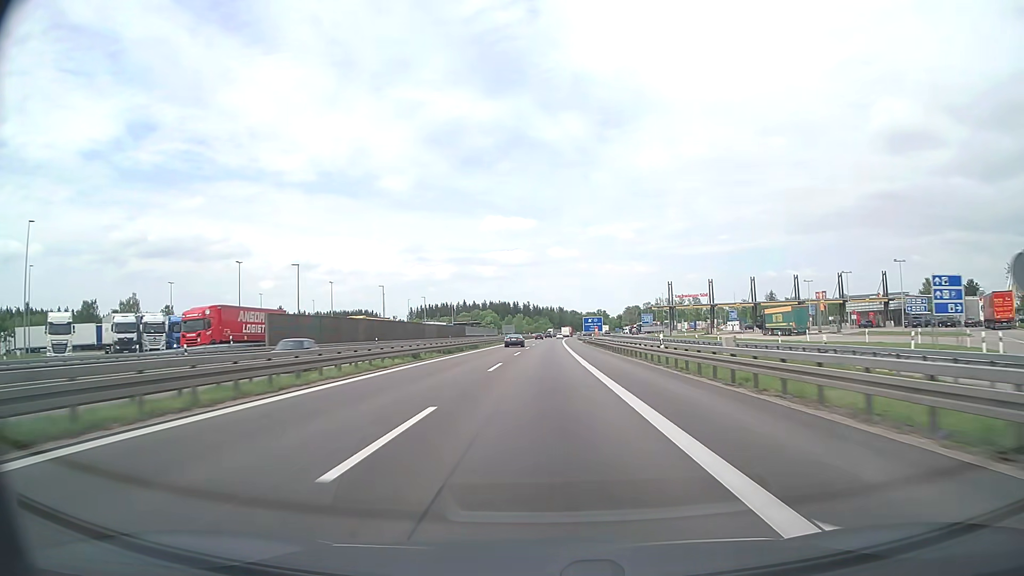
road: motorway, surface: asphalt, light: Day
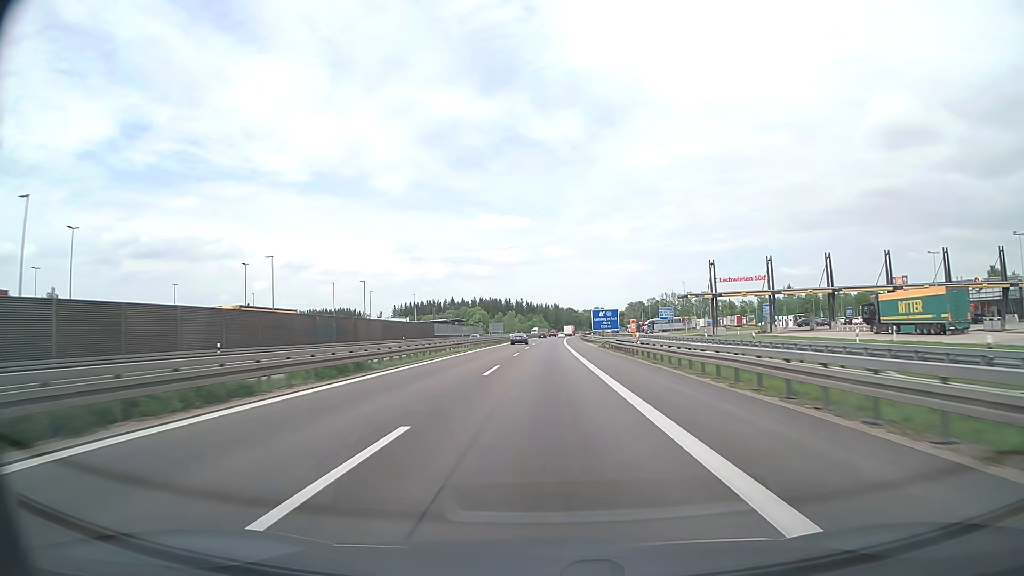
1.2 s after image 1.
(+0.1, +38.7) m; 0°
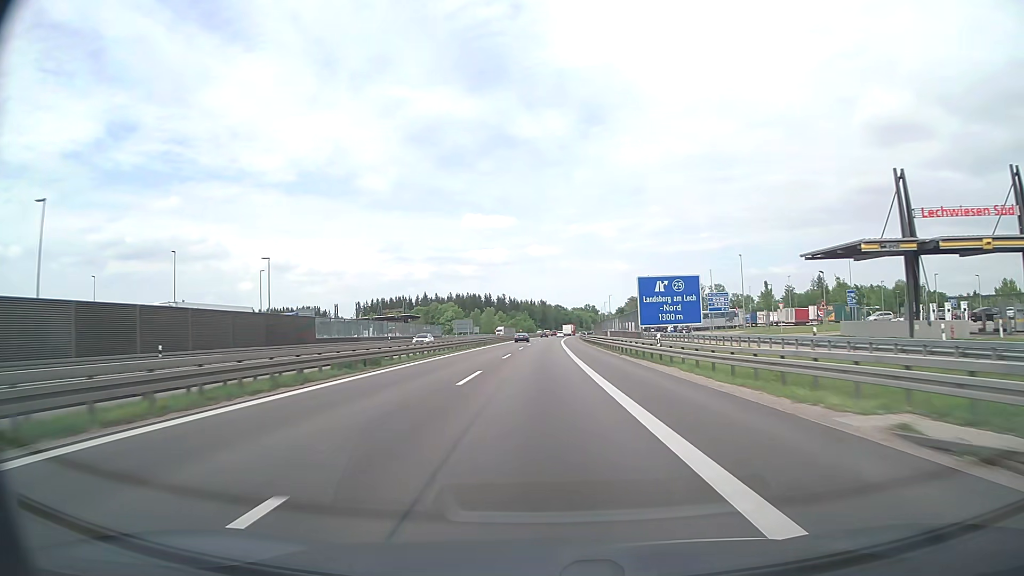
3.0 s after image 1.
(+0.5, +58.5) m; +1°
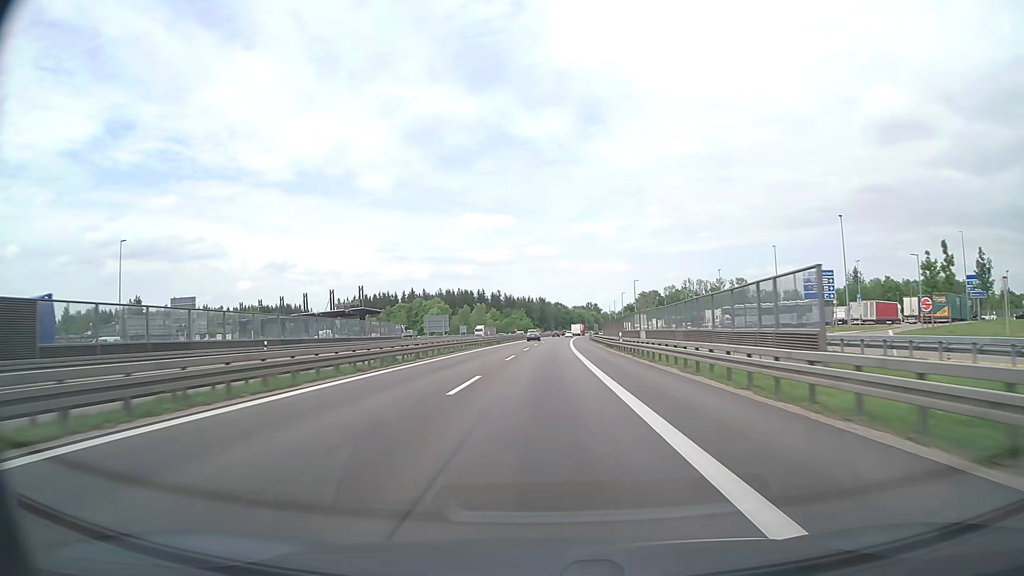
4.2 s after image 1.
(0.0, +38.9) m; 0°
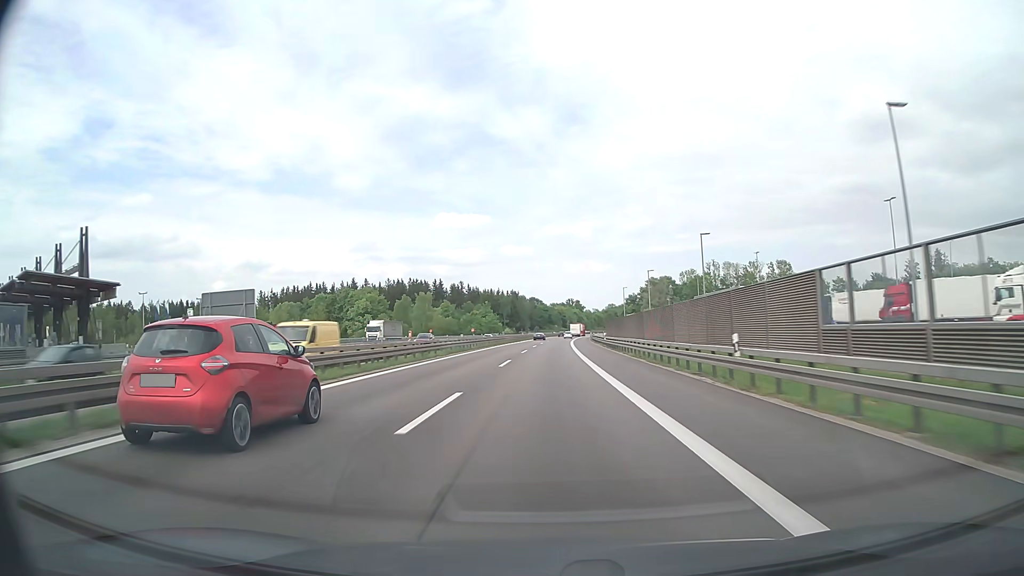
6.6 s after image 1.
(+1.4, +77.8) m; +2°
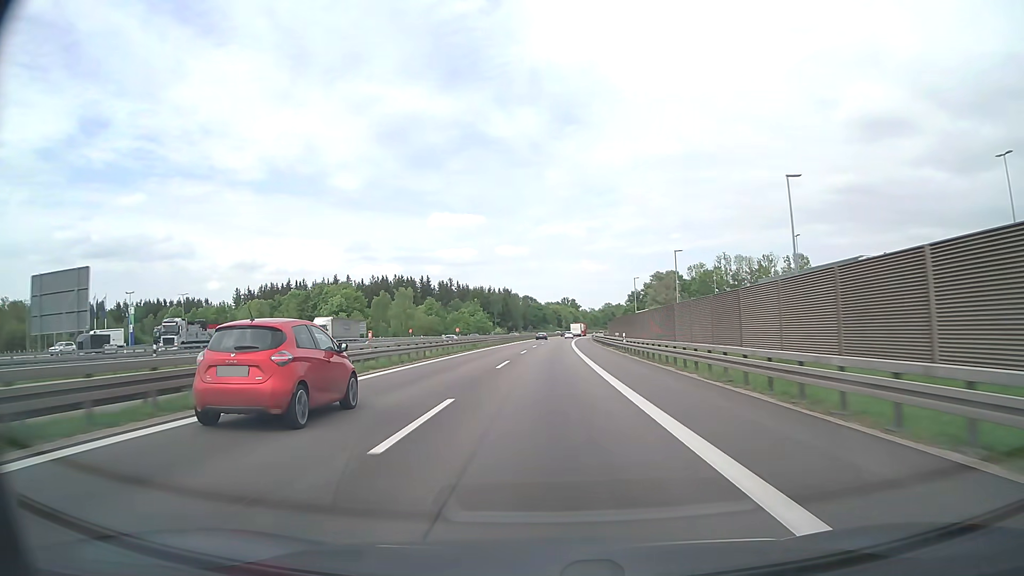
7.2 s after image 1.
(+0.1, +19.5) m; 0°
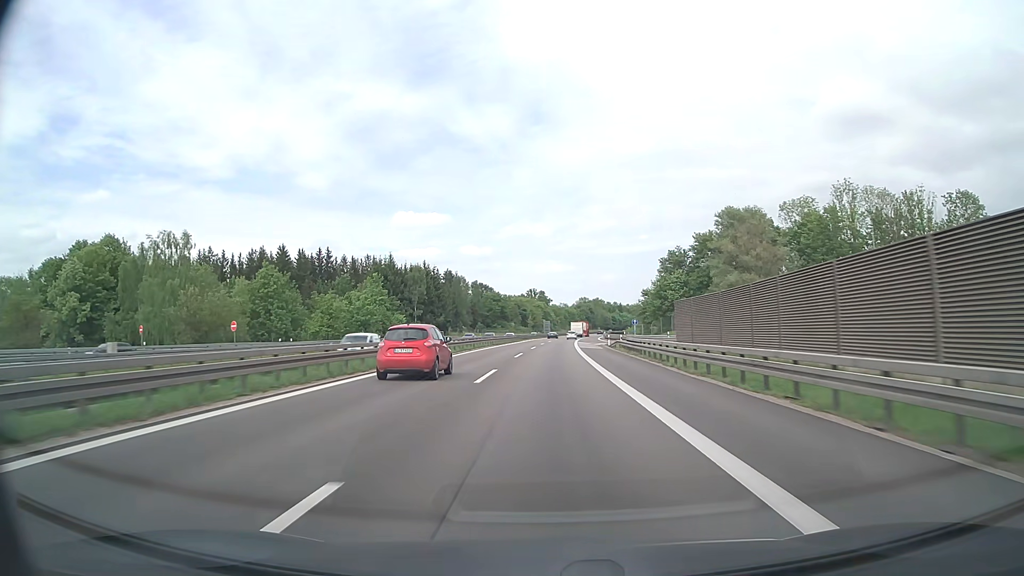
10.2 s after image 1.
(+2.4, +98.0) m; +3°
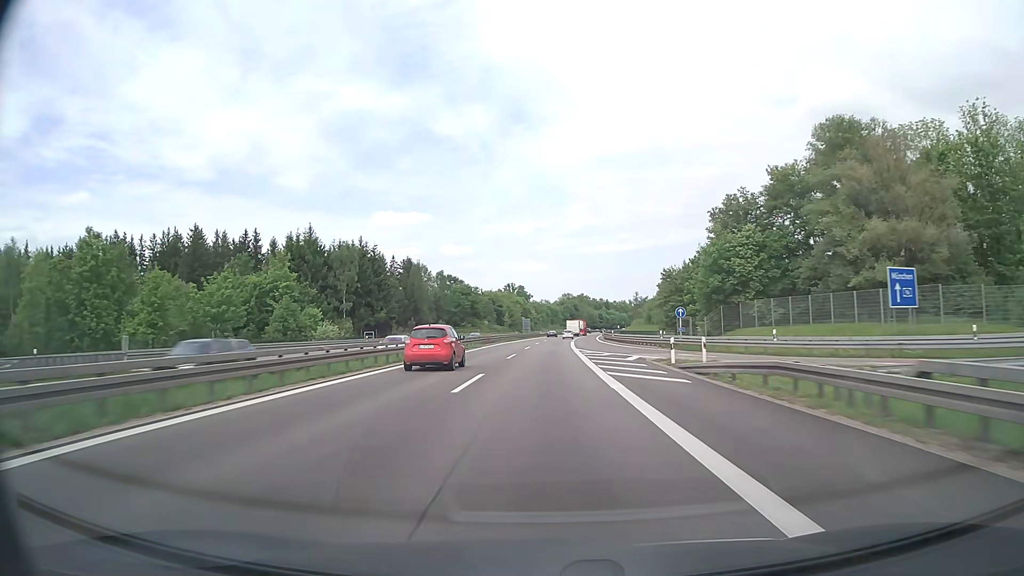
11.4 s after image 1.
(+0.6, +39.2) m; +2°
